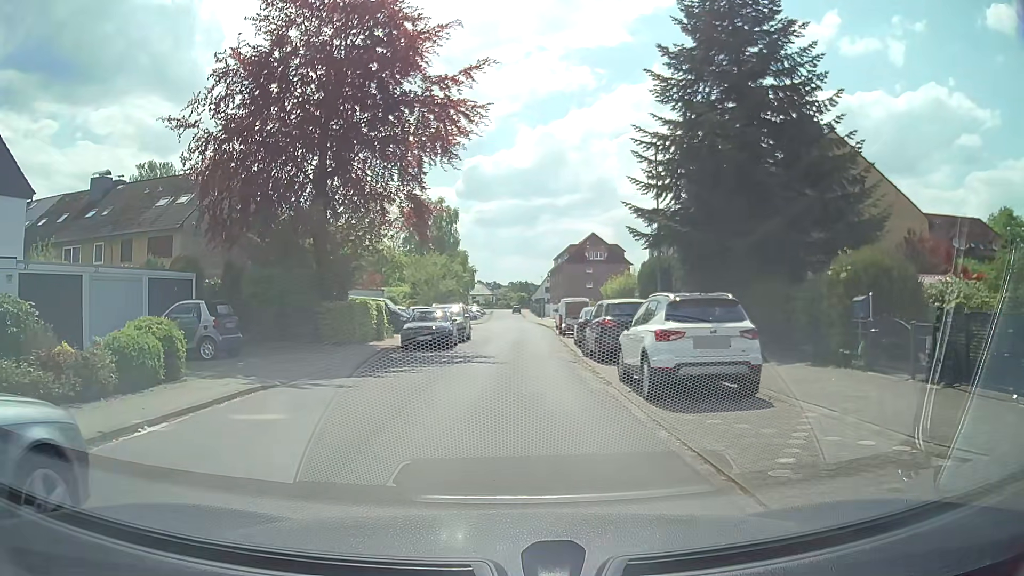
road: residential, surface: asphalt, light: Day
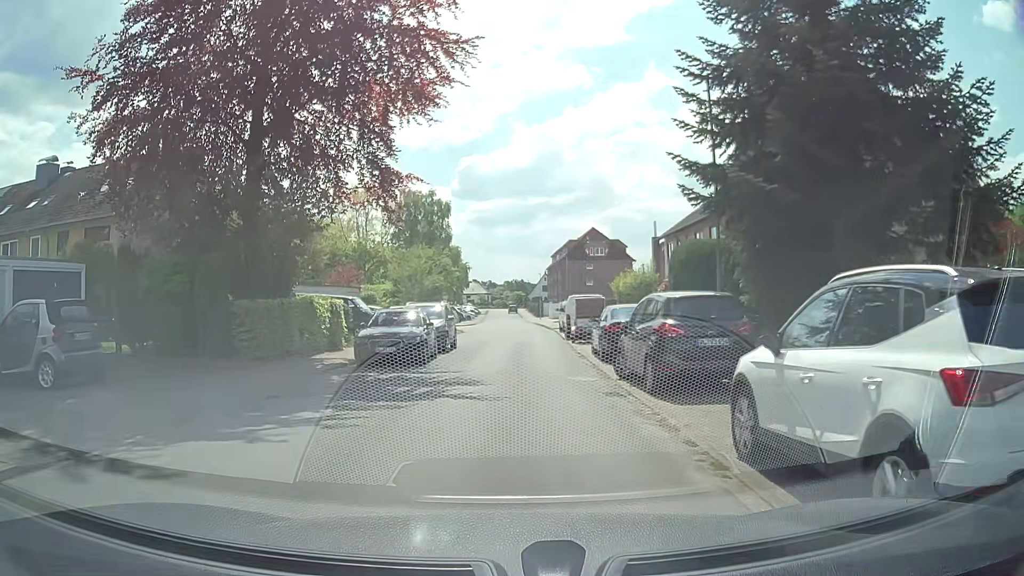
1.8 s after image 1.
(0.0, +6.7) m; 0°
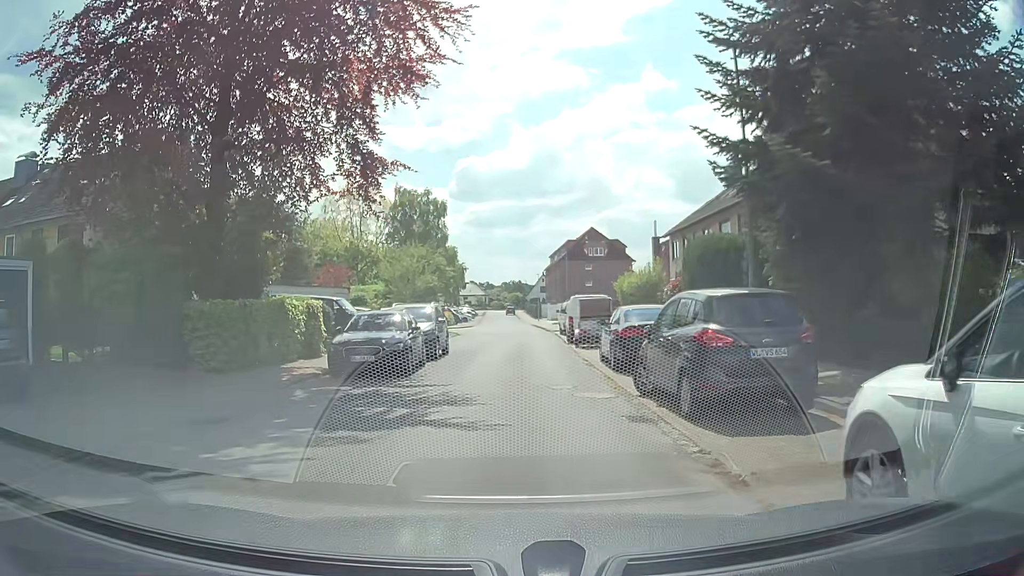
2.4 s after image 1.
(0.0, +2.3) m; 0°
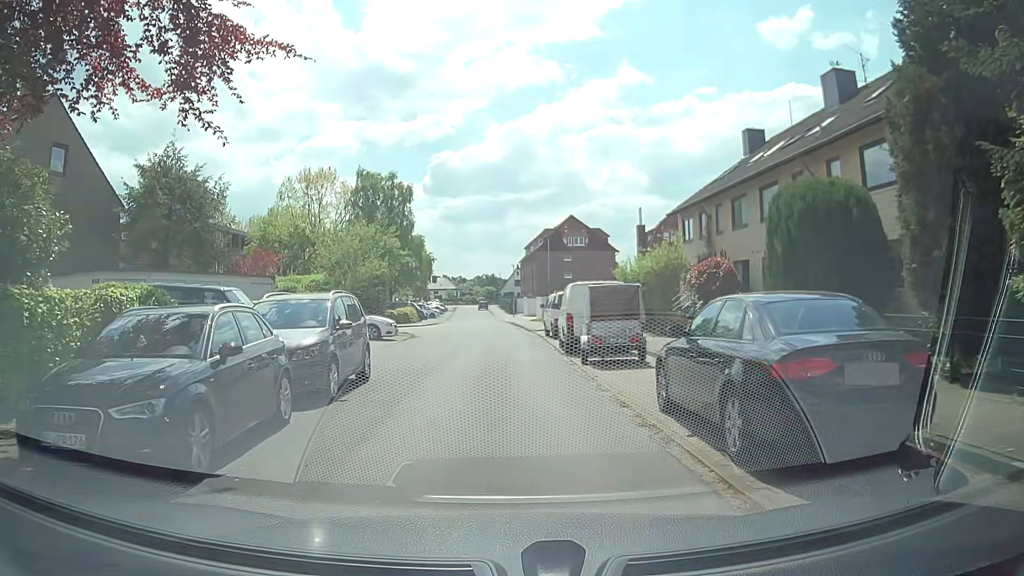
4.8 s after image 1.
(+0.2, +9.4) m; +3°
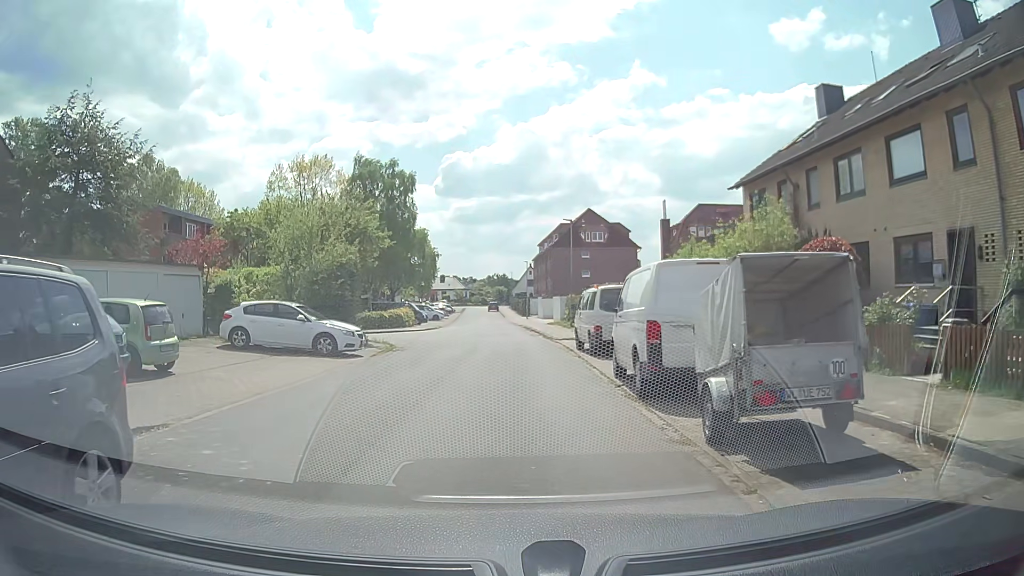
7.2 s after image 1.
(-0.1, +9.1) m; -1°
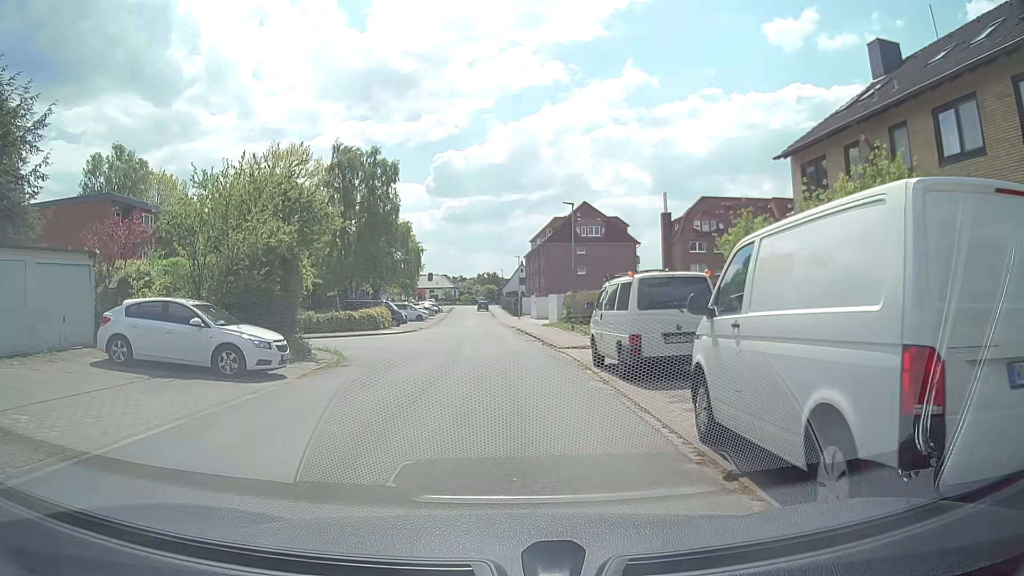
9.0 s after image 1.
(0.0, +6.4) m; 0°
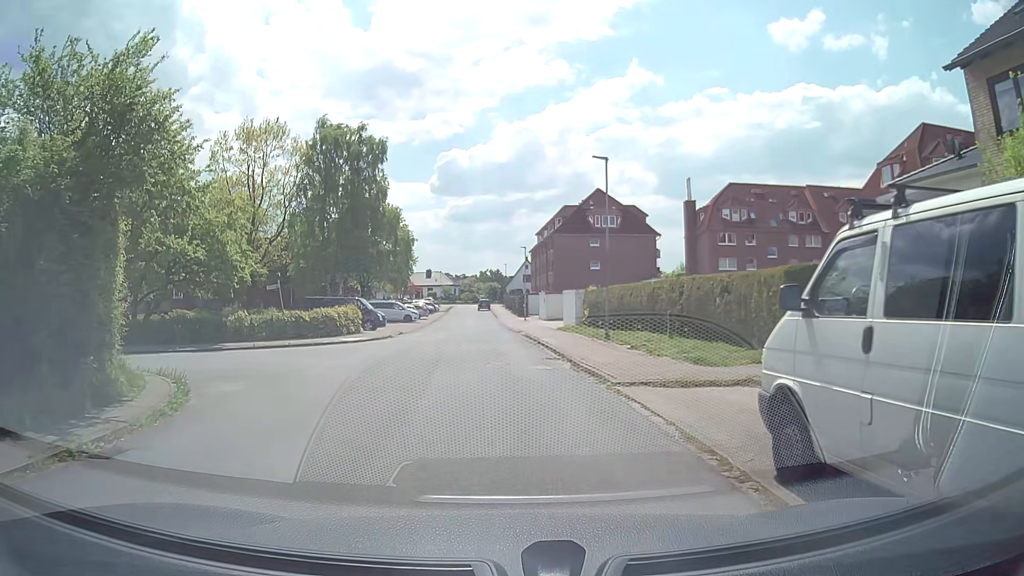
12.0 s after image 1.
(+0.2, +10.6) m; 0°
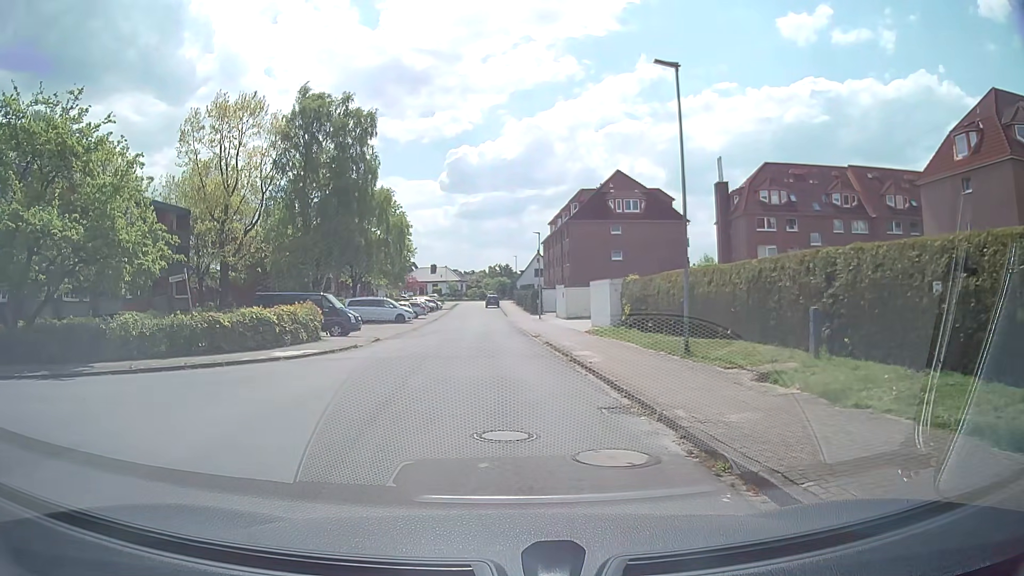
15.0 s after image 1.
(0.0, +9.4) m; -1°
(-2, +9) (-12, +12) (-22, +12) (-32, +12) (-42, +12) (-51, +13) (-61, +14) (-71, +15) (-81, +16) (-91, +17) m
